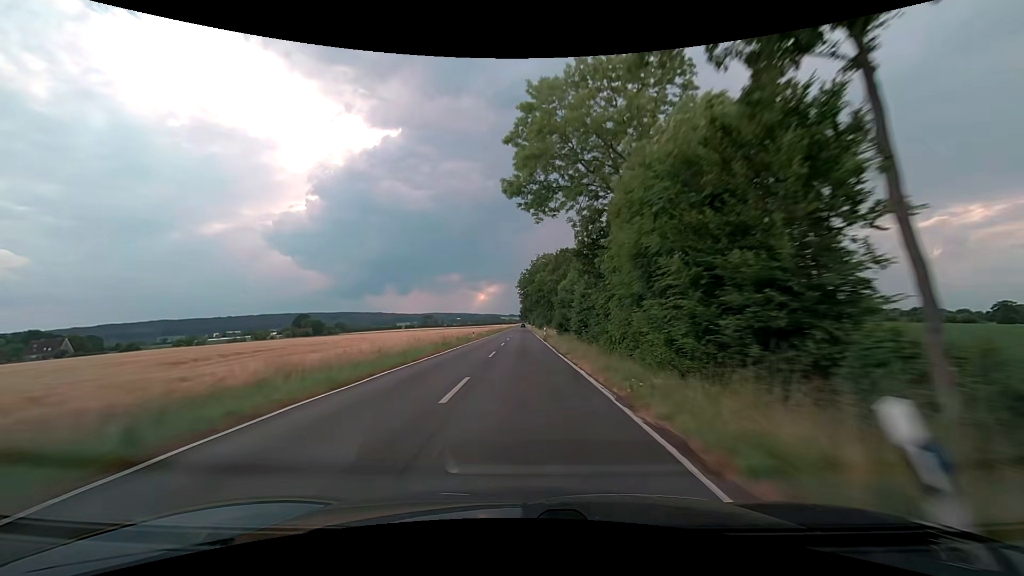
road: secondary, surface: asphalt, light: Day
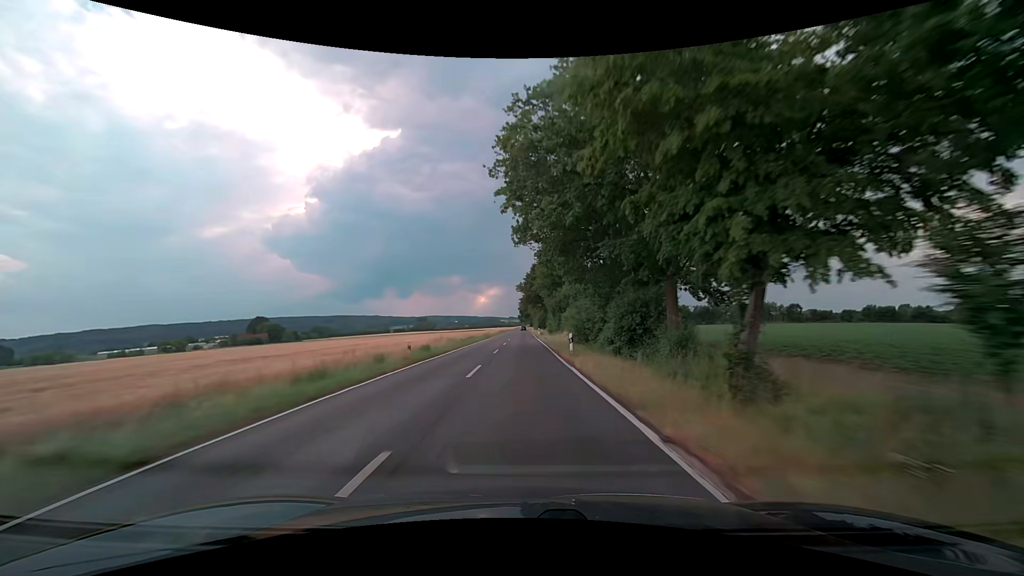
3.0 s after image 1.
(-0.2, +79.3) m; 0°
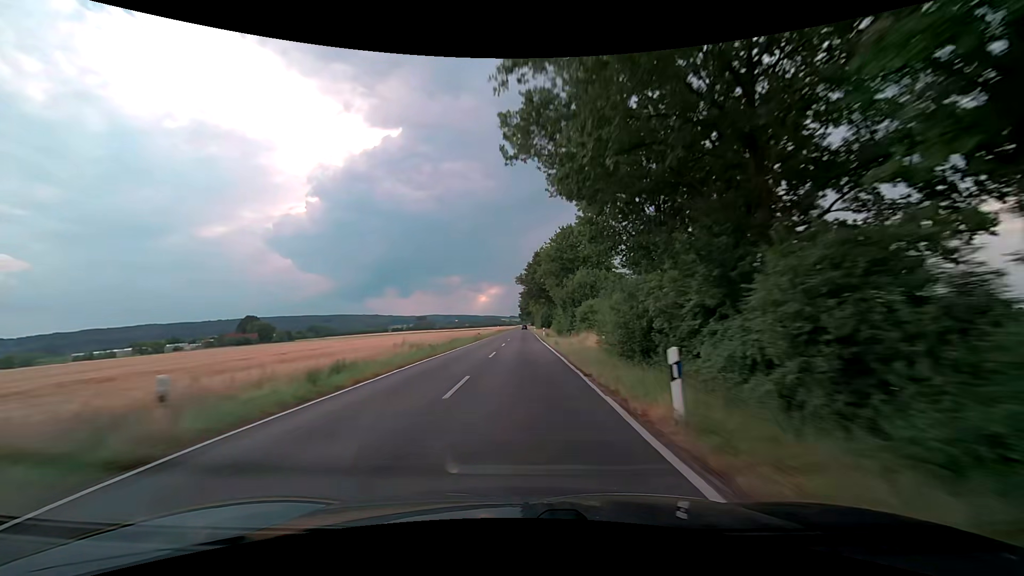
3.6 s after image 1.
(0.0, +15.8) m; 0°
(0, +10) (0, +20) (0, +30) (0, +40) (0, +50) (0, +60) (0, +70) (0, +80) (0, +90) (0, +100) m
